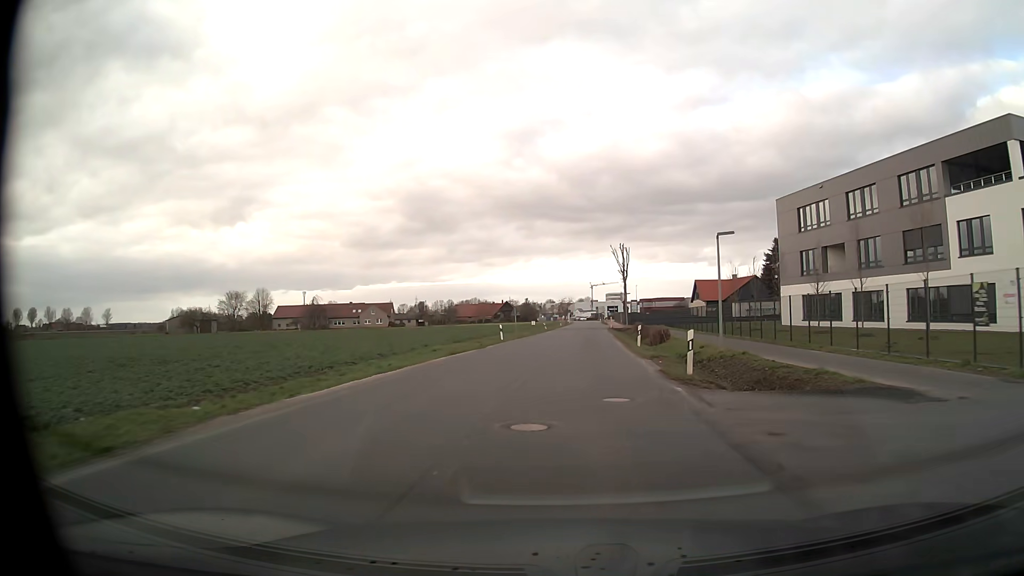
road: unclassified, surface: asphalt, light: Day
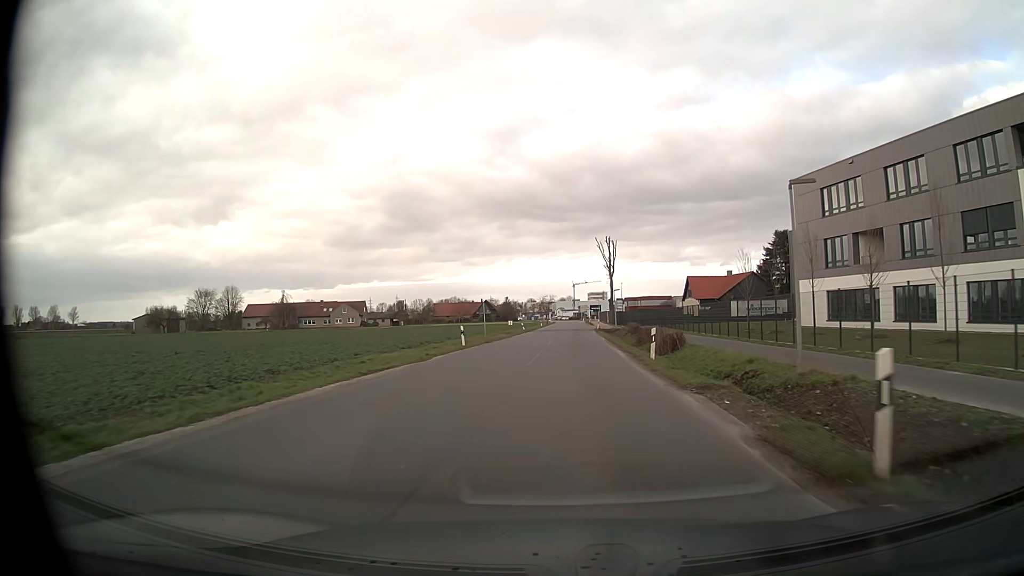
(+0.1, +10.0) m; +2°
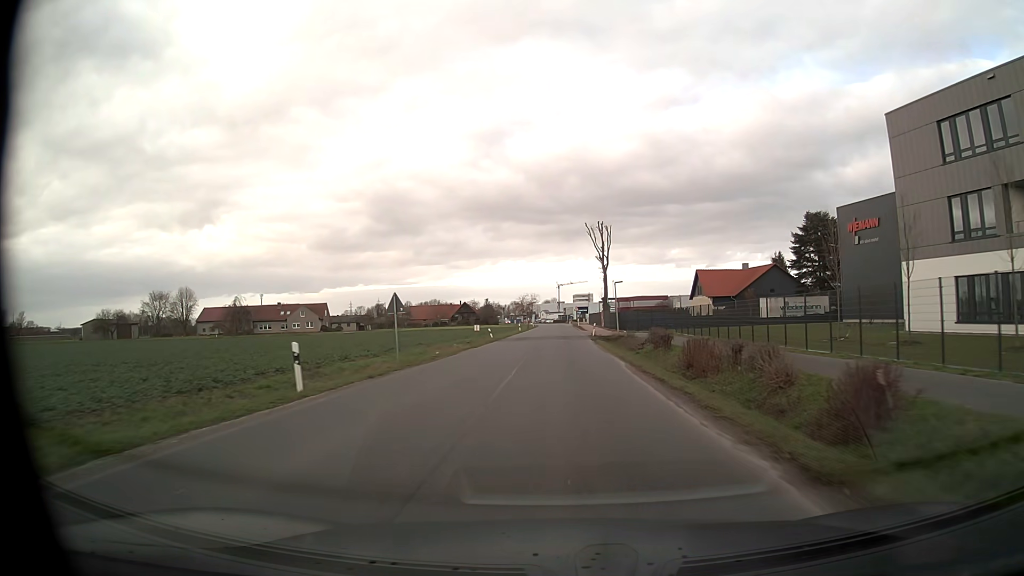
(+0.3, +20.4) m; +1°
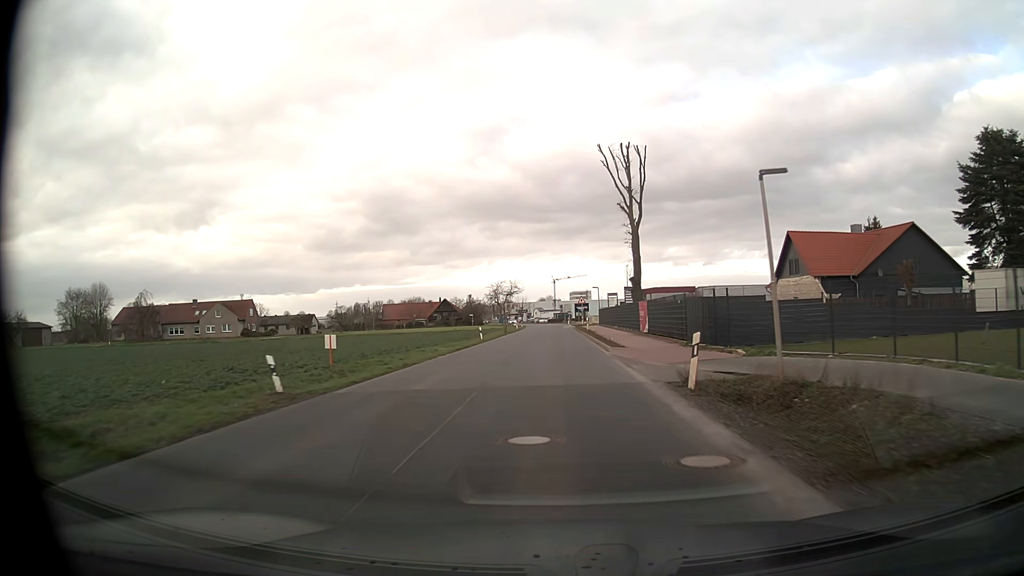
(+0.4, +41.4) m; +1°
